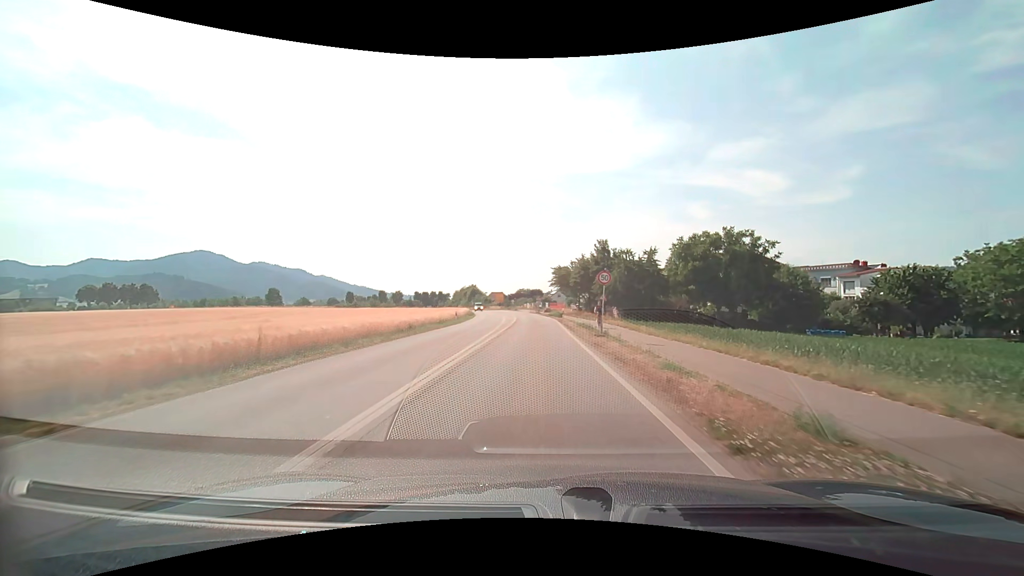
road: secondary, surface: asphalt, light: Day
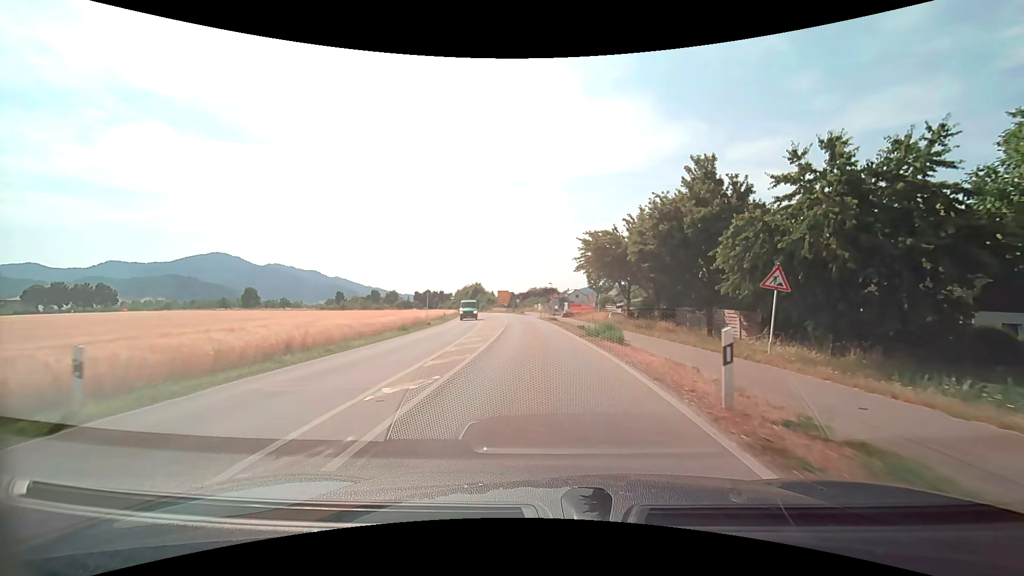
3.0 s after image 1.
(-0.4, +35.7) m; -1°
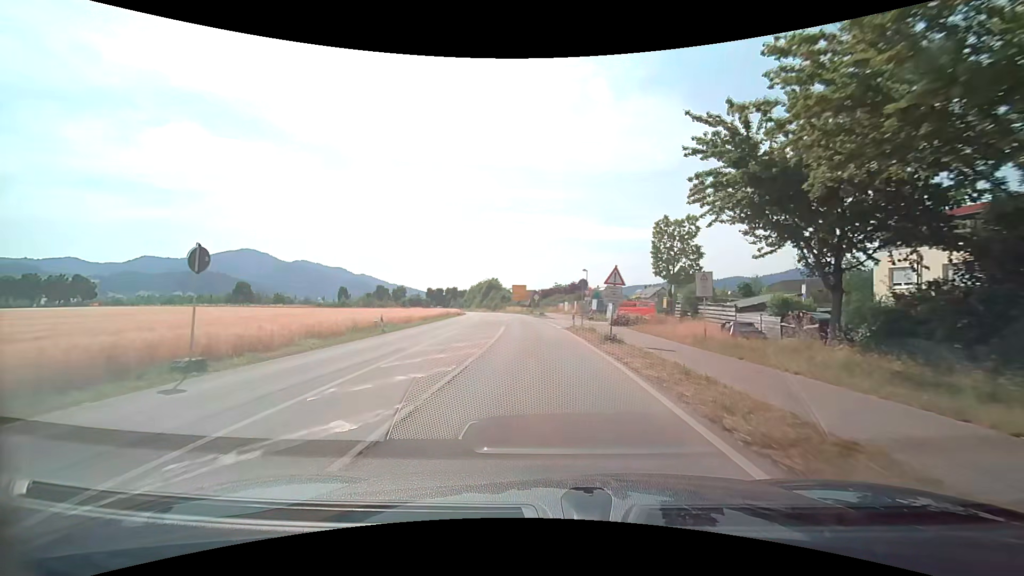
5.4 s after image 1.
(-0.7, +28.4) m; -3°
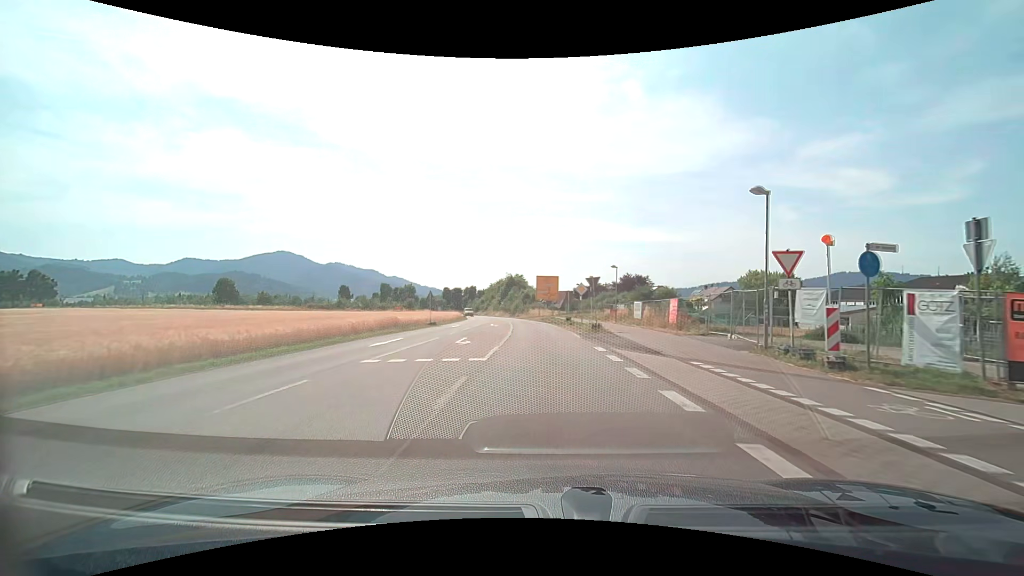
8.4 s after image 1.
(-1.3, +36.7) m; -3°
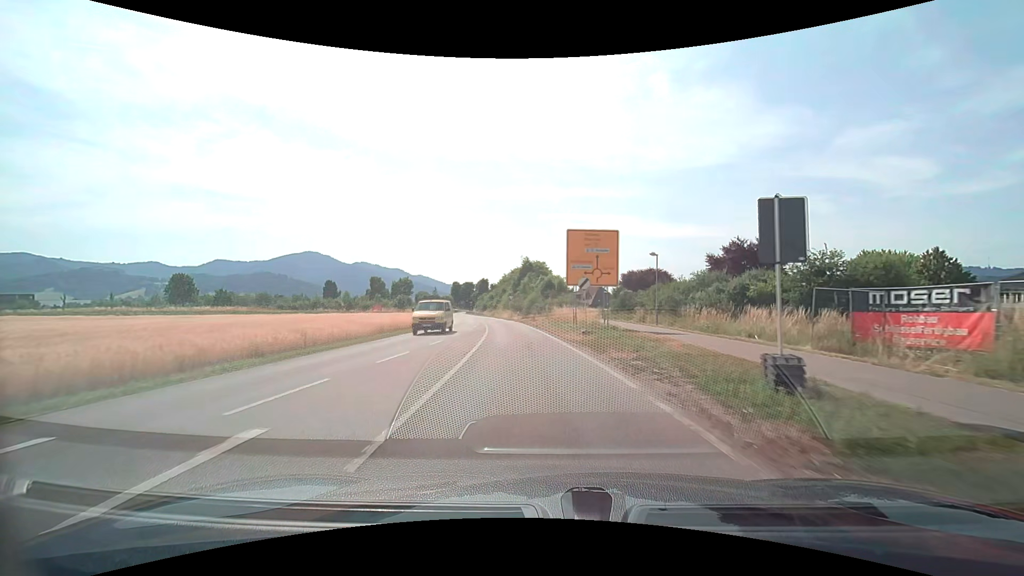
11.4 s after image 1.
(-0.8, +37.6) m; -3°
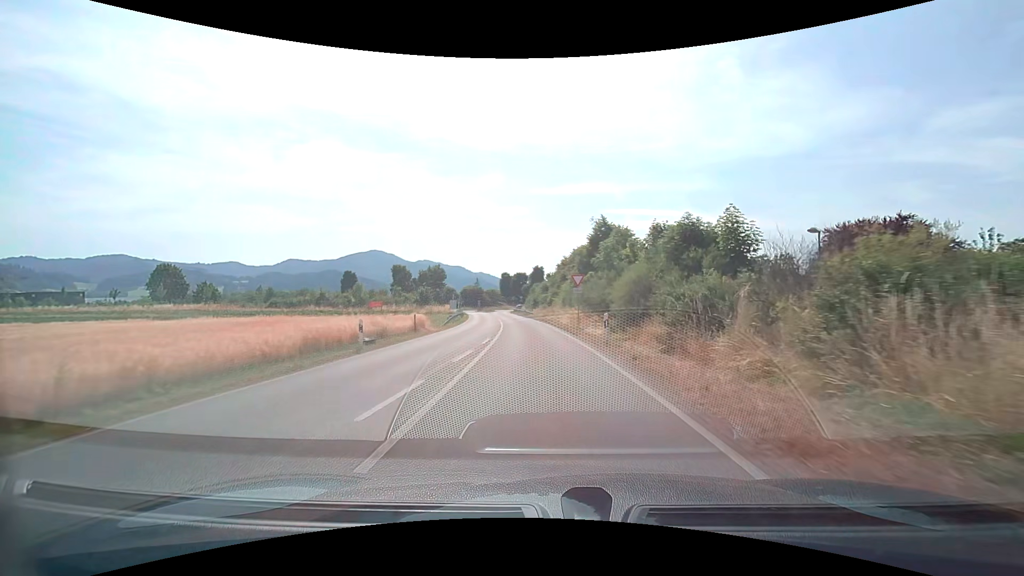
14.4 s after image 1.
(-2.7, +37.0) m; -7°
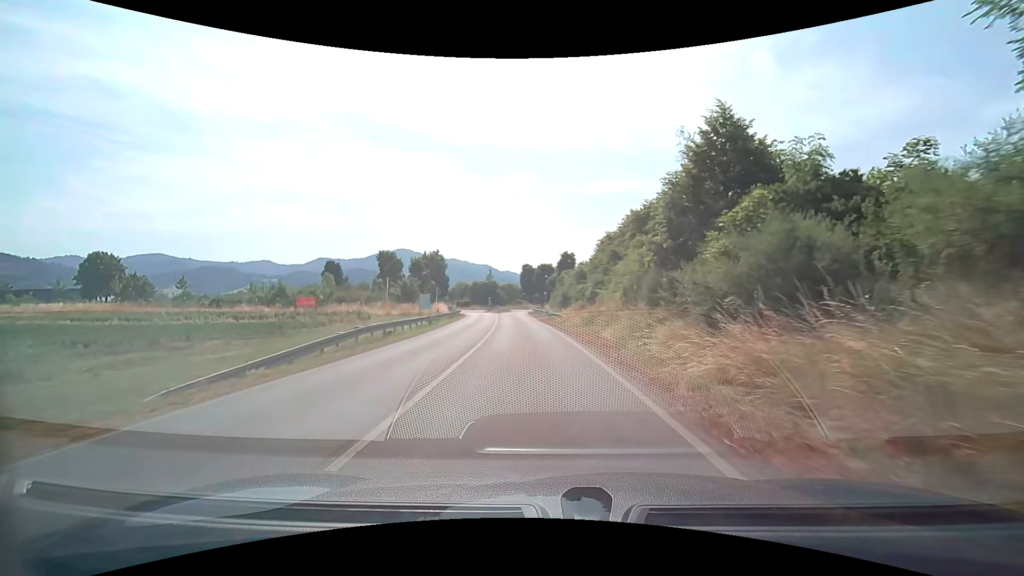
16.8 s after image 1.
(-0.7, +28.3) m; -3°
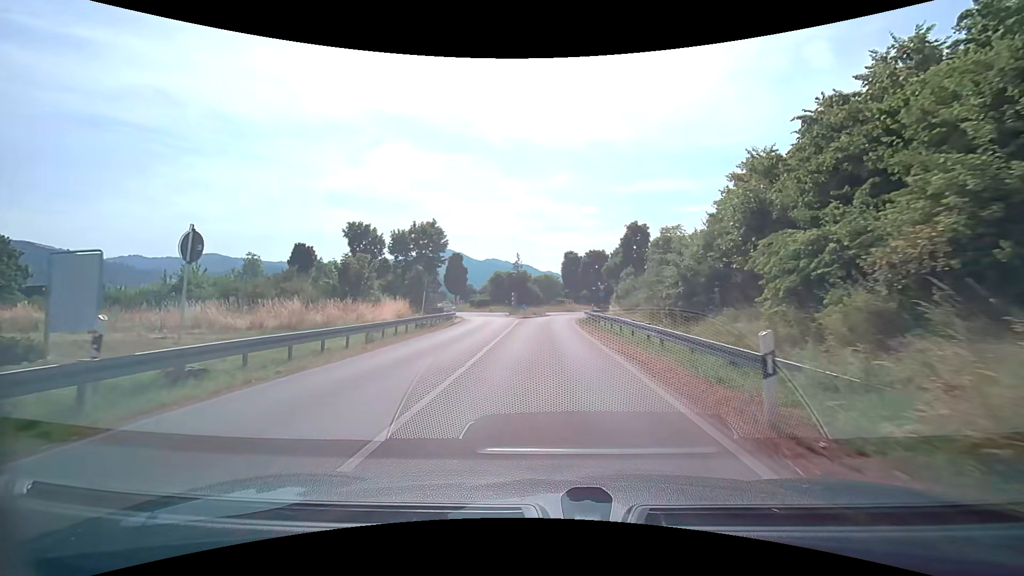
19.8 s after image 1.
(-1.4, +32.6) m; -5°
(0, +10) (0, +20) (0, +30) (+1, +40) (+1, +50) (+3, +60) (+7, +69) (+11, +78) (+10, +88) (+5, +96) m
